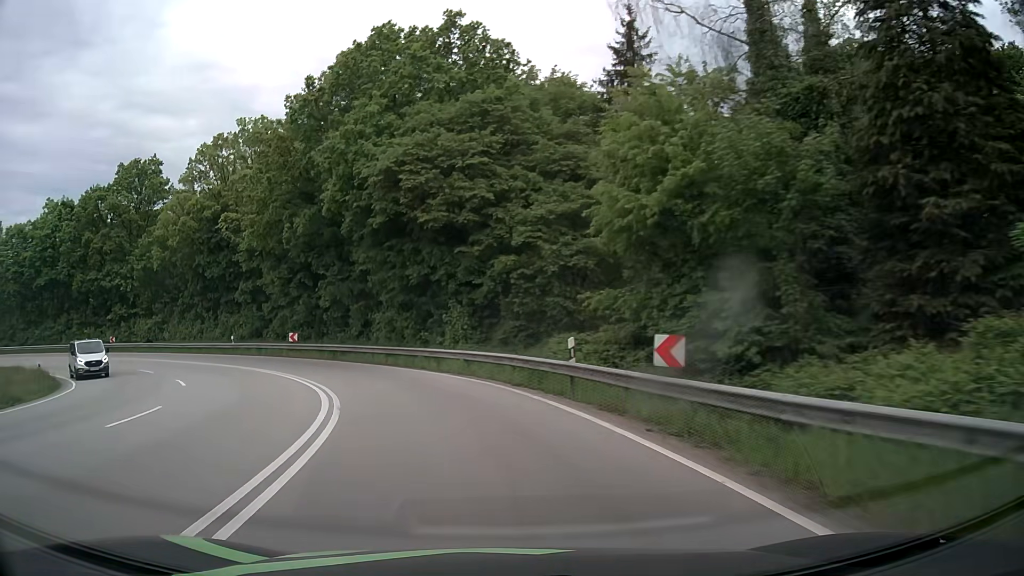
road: primary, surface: asphalt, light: Day
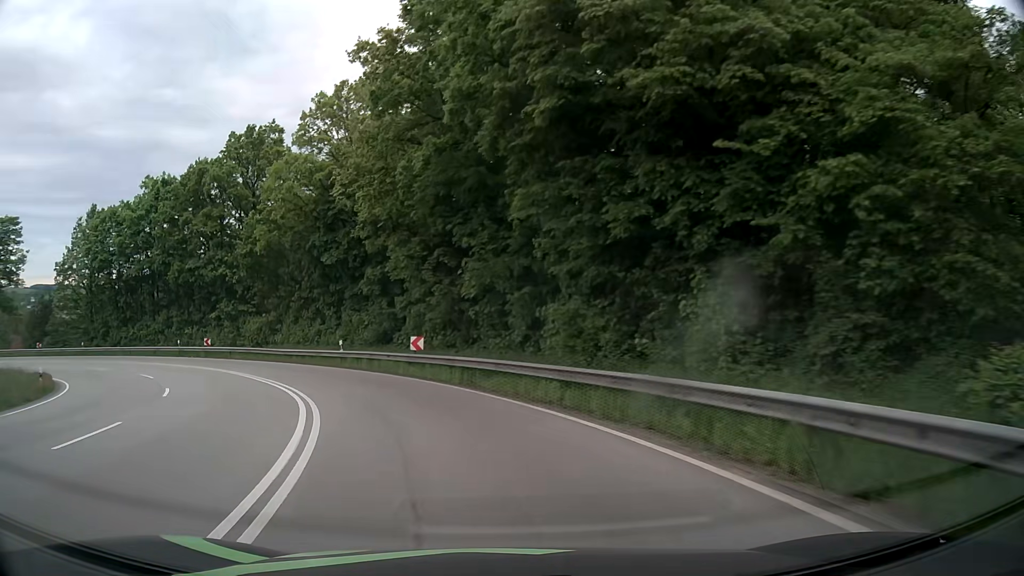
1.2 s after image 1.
(-2.2, +15.3) m; -17°
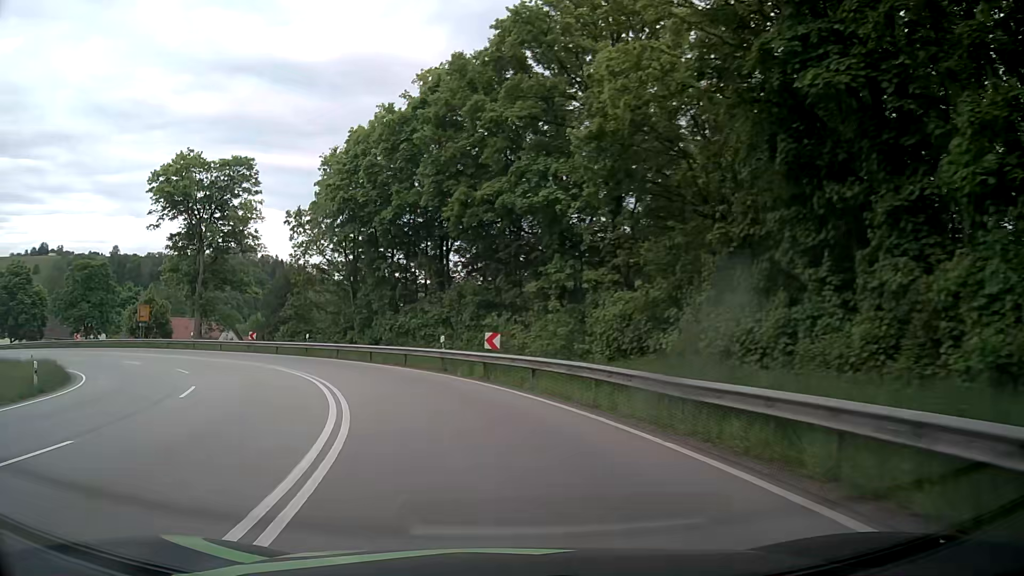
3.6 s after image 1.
(-9.0, +28.9) m; -33°
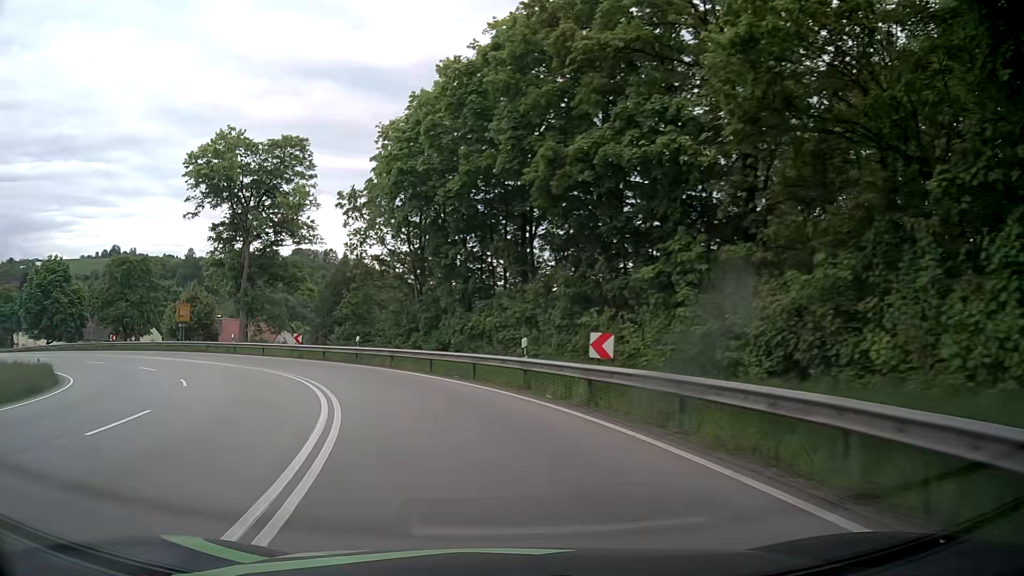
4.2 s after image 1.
(-0.5, +7.7) m; -8°
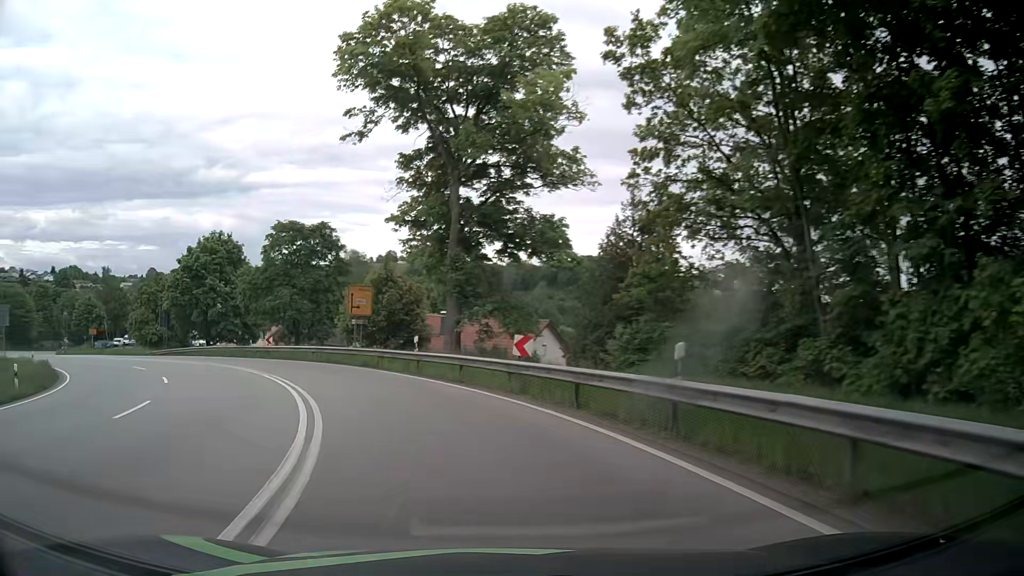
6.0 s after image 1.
(-4.7, +22.5) m; -24°
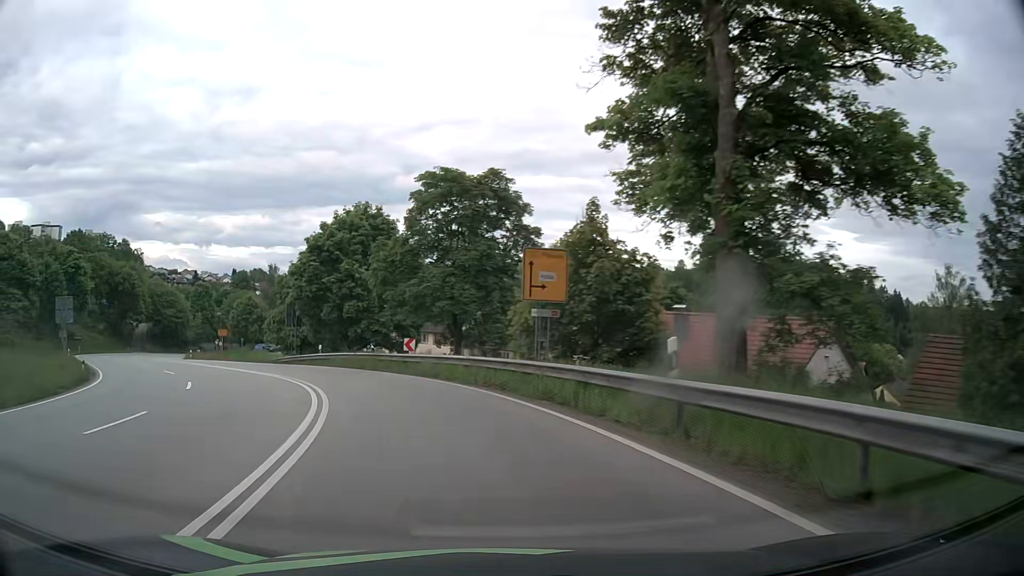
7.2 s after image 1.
(-2.4, +15.2) m; -18°
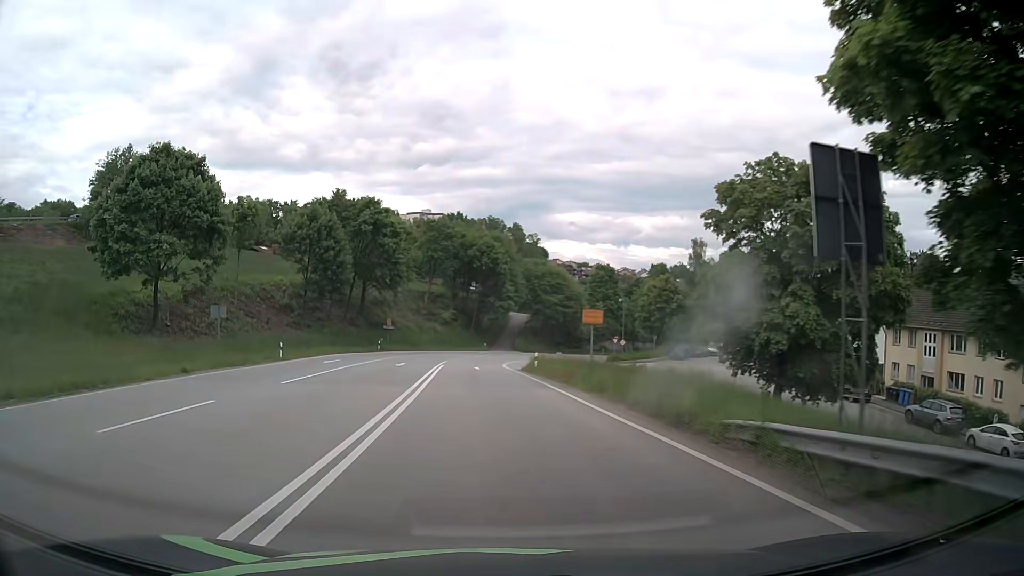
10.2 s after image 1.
(-13.0, +35.9) m; -37°
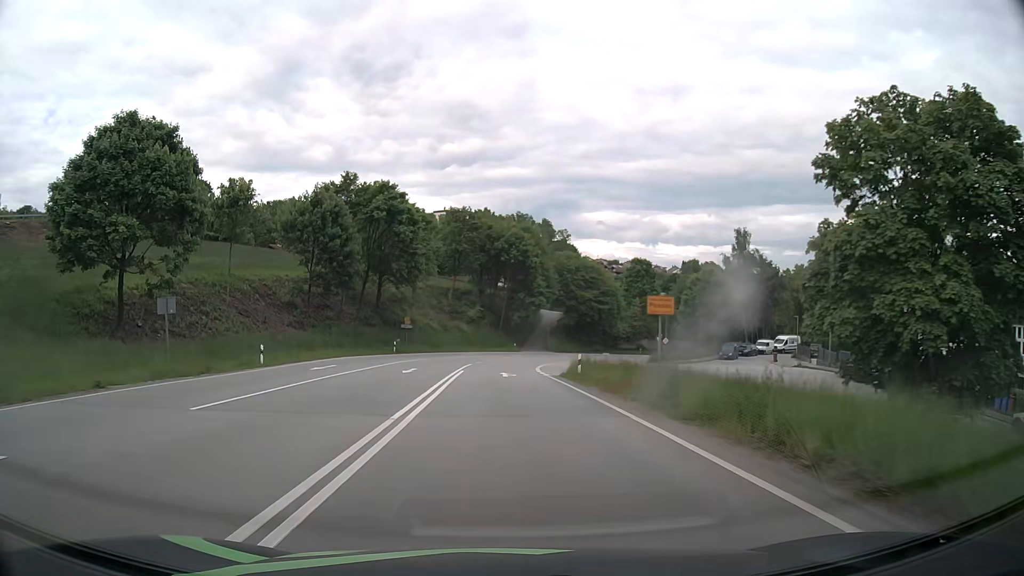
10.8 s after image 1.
(-0.2, +8.0) m; -2°
(0, +10) (0, +20) (-1, +30) (-1, +40) (0, +50) (+2, +60) (+5, +69) (+8, +79) (+13, +87) (+19, +95) m
